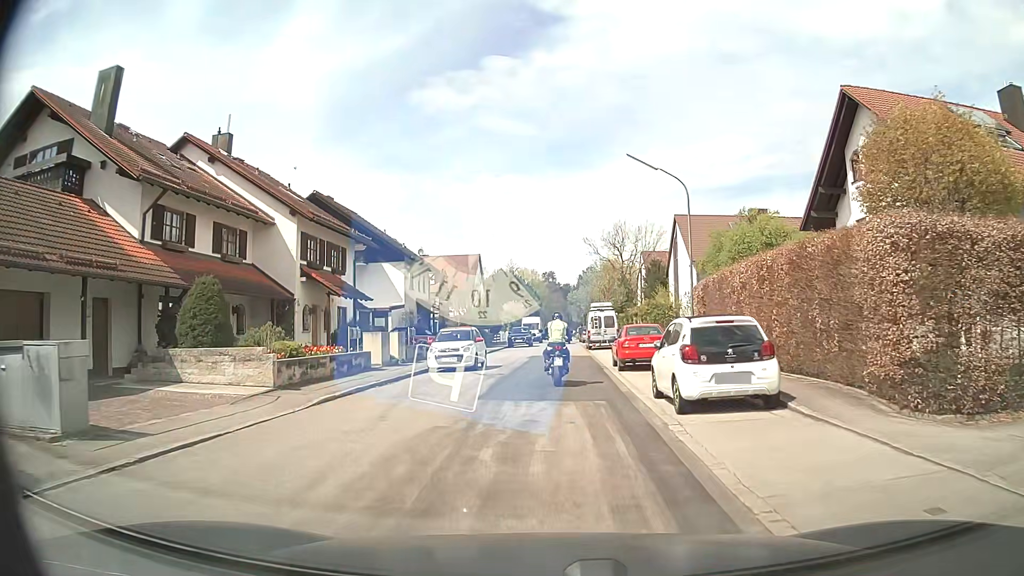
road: residential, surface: asphalt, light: Day
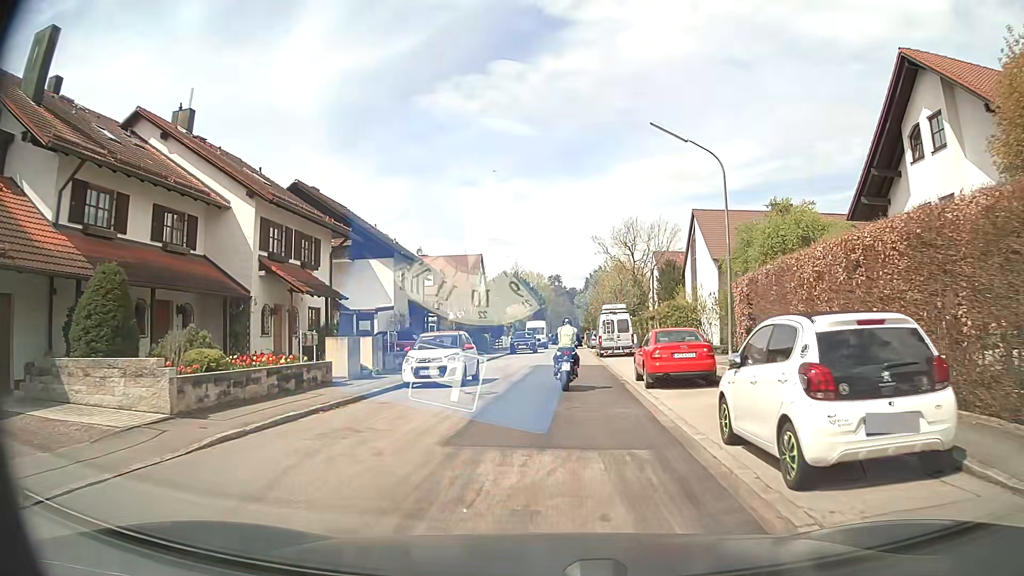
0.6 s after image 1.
(+0.1, +4.7) m; 0°
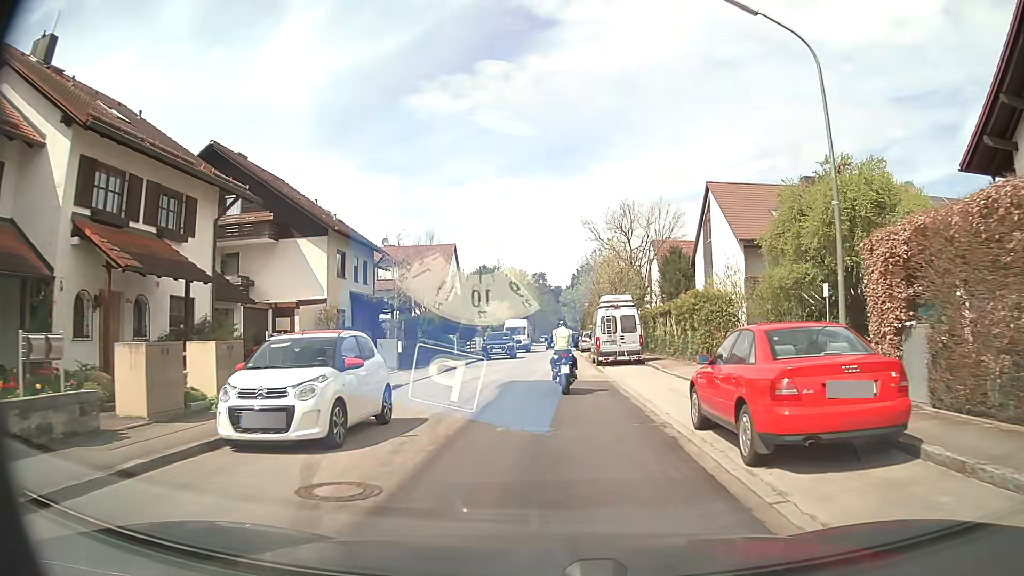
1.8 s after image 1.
(+0.2, +9.6) m; +1°
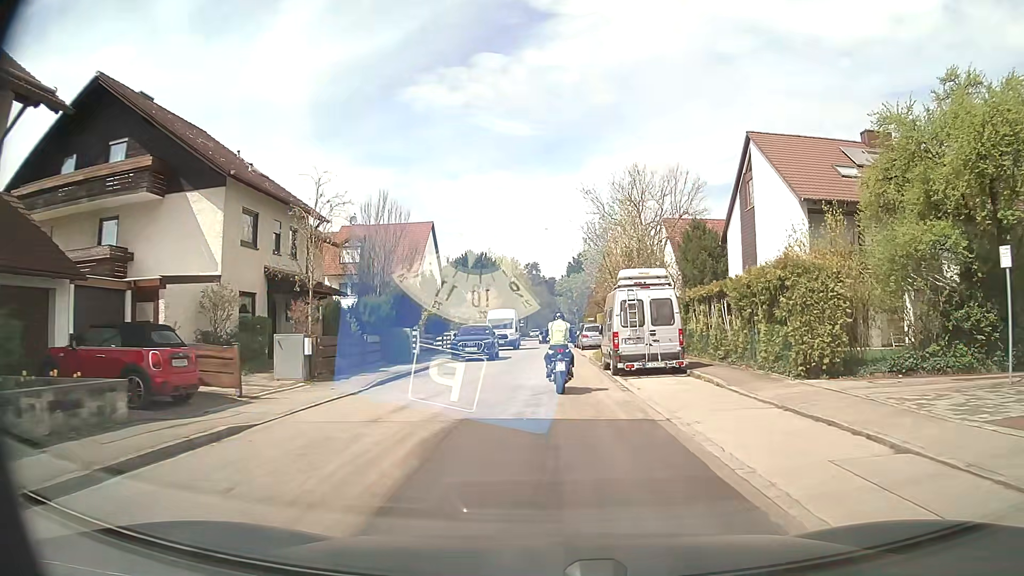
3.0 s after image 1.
(+0.1, +9.9) m; +1°
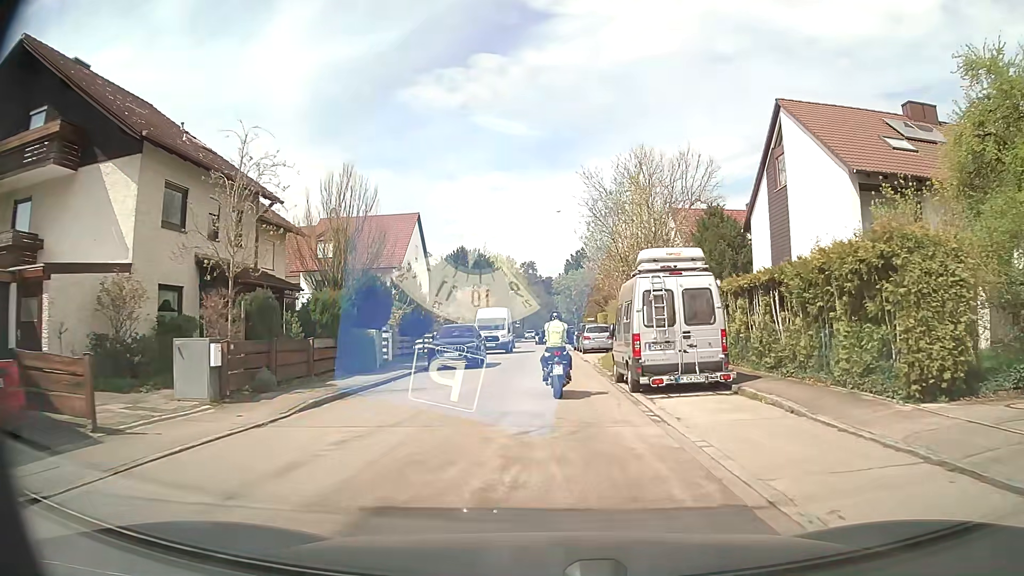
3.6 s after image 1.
(0.0, +4.9) m; 0°
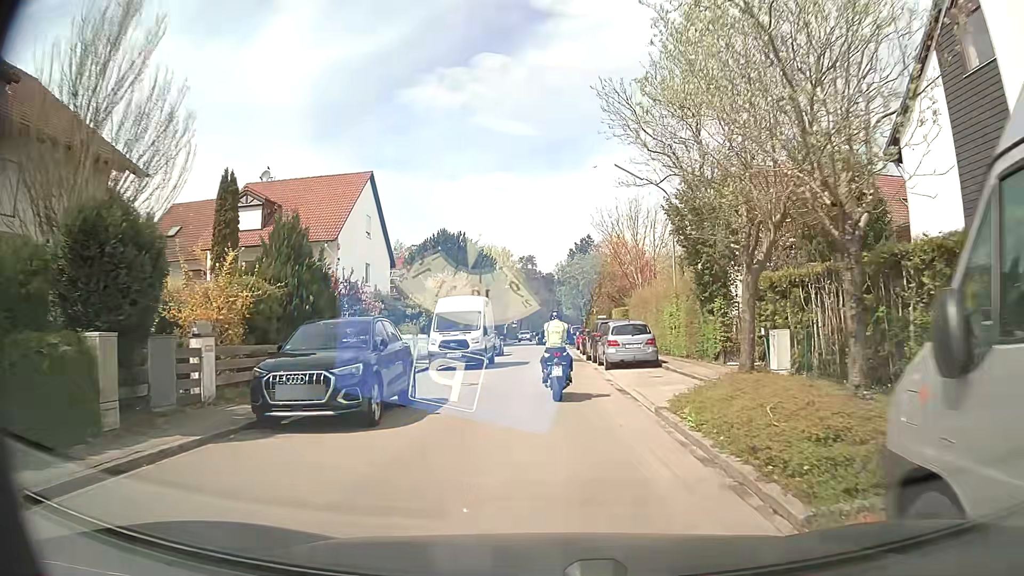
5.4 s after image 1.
(+0.1, +14.5) m; +1°
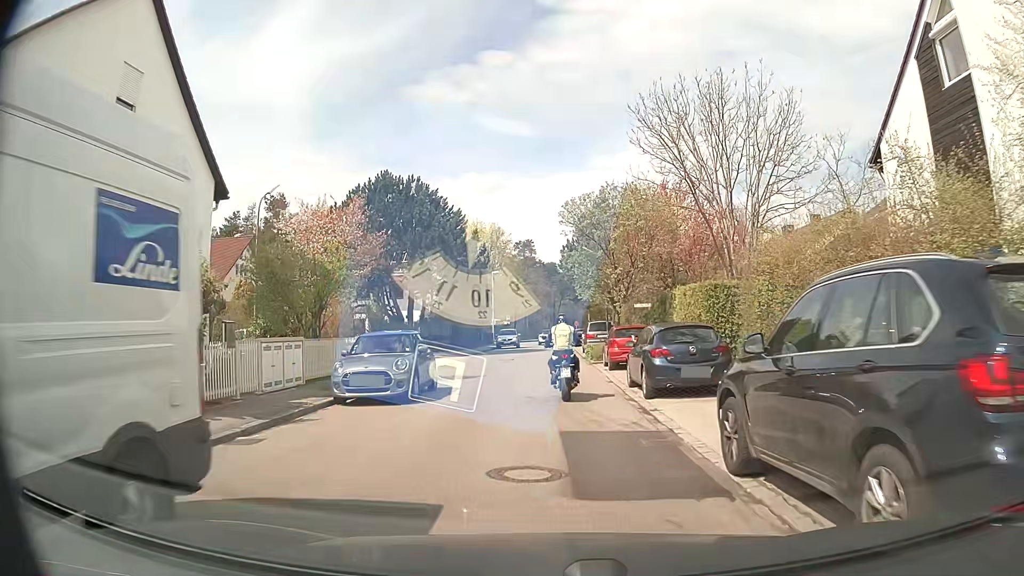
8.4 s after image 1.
(-0.1, +24.5) m; -1°
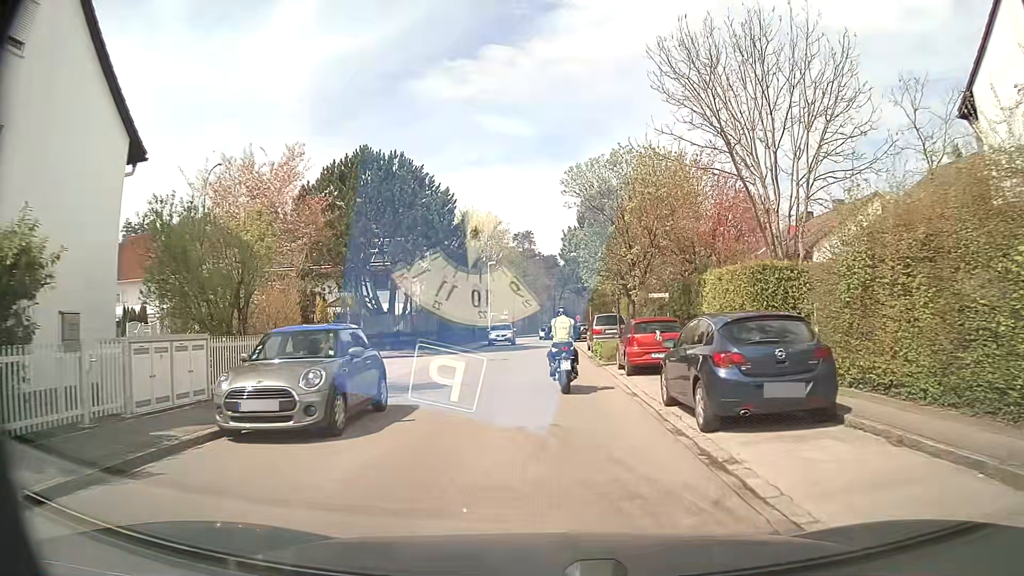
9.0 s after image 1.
(0.0, +5.0) m; 0°
(0, +10) (0, +20) (0, +30) (0, +40) (0, +50) (0, +60) (+1, +70) (+1, +80) (+2, +90) (+3, +100) m
